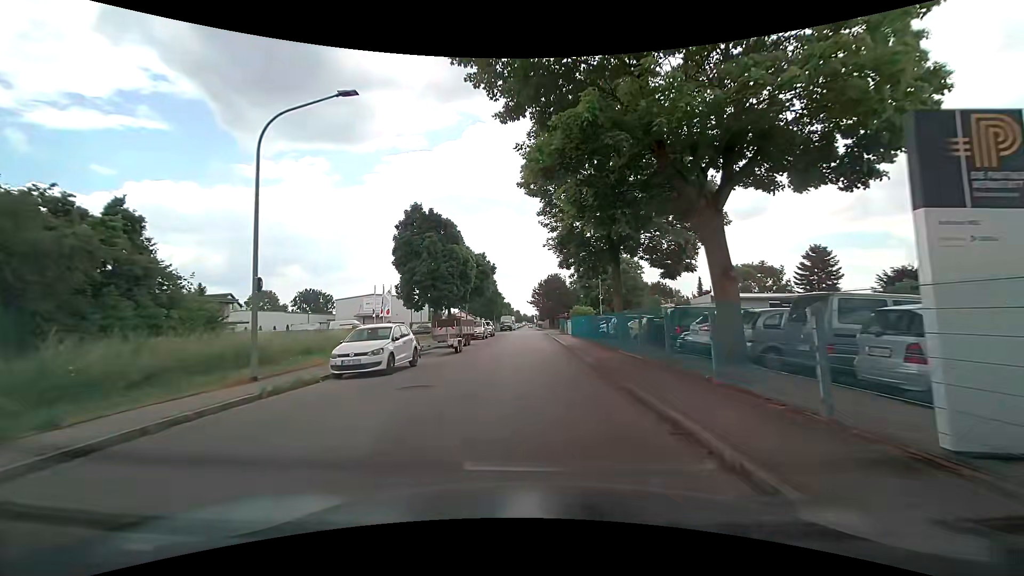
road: residential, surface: asphalt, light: Day
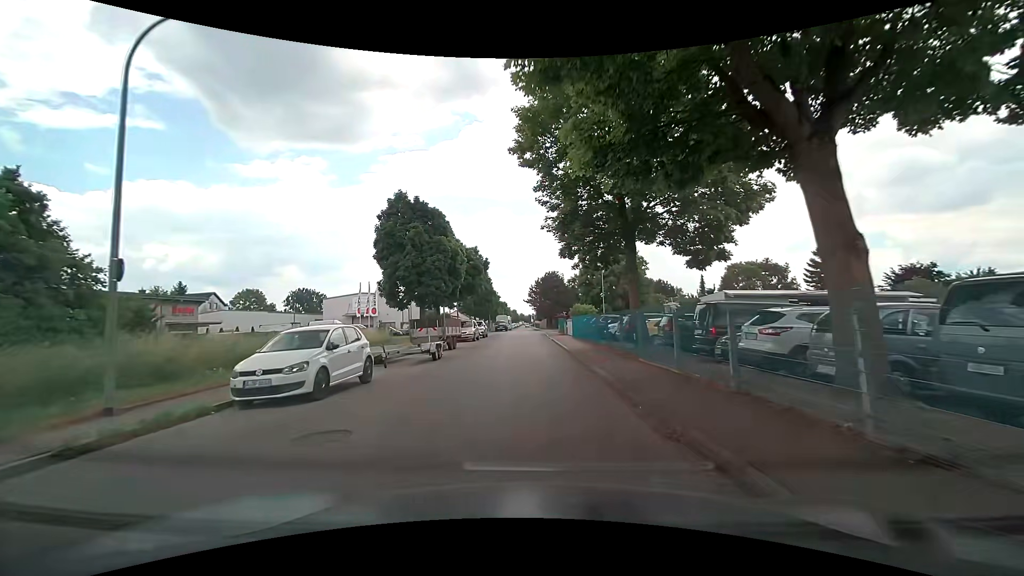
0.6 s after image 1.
(0.0, +4.3) m; +1°
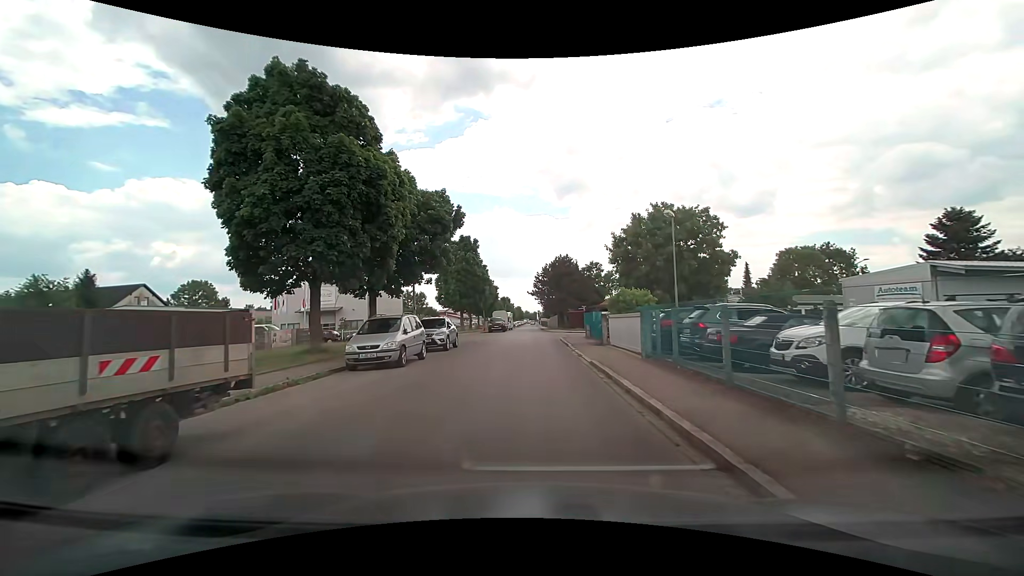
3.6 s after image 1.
(-0.8, +21.5) m; -2°
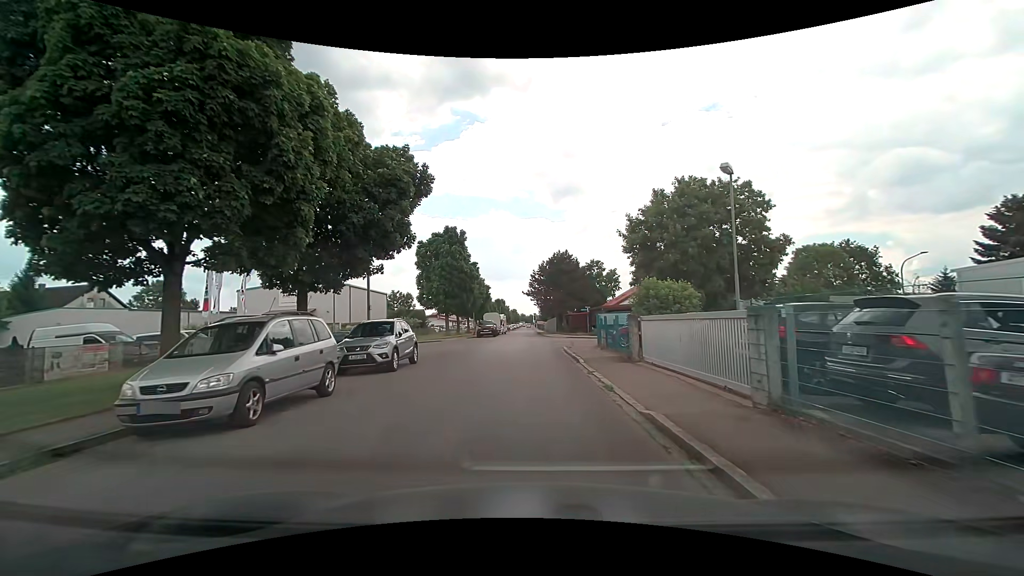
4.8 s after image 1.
(0.0, +7.8) m; 0°
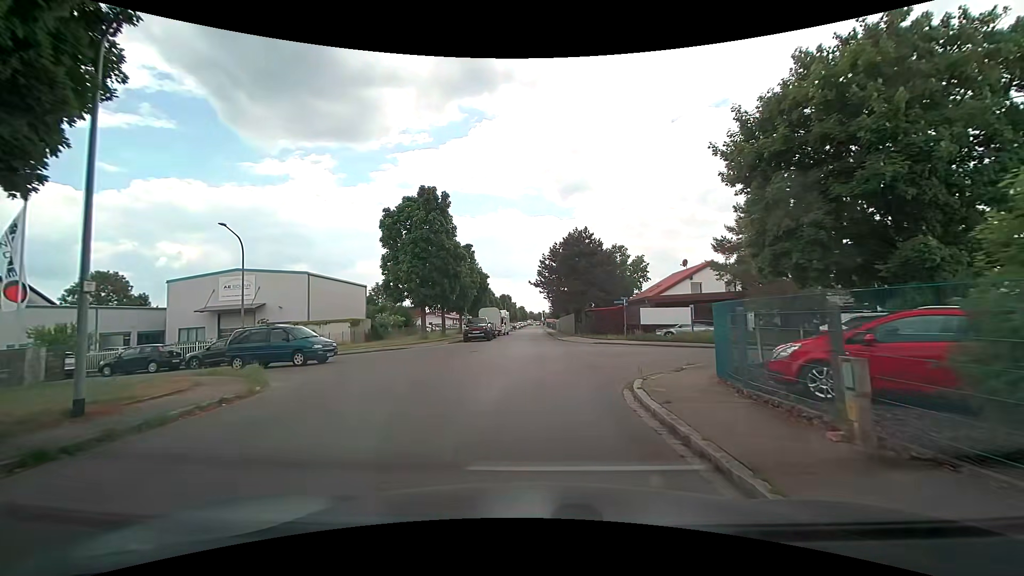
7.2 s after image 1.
(-0.2, +15.2) m; -1°
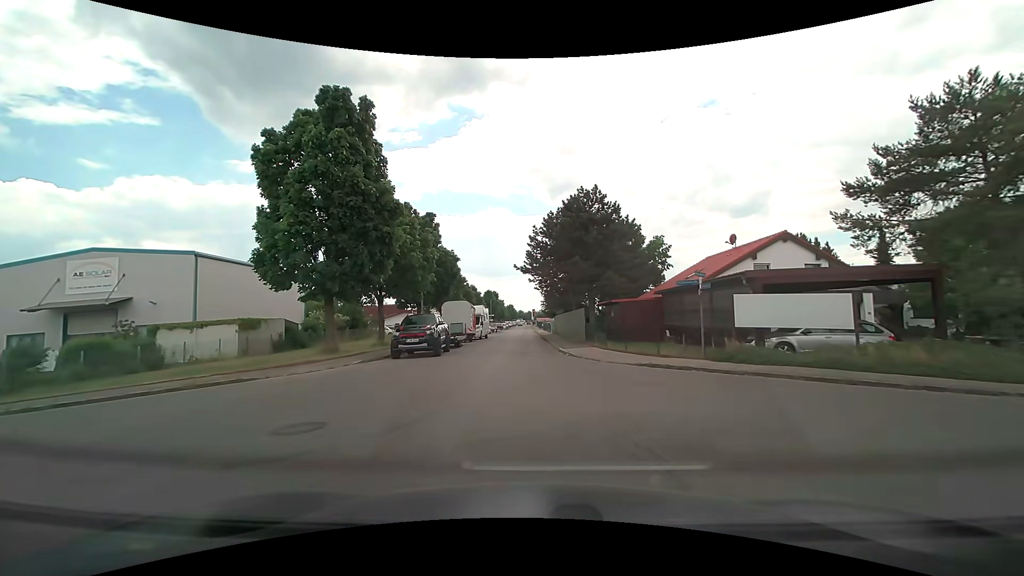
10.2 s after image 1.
(+0.2, +16.3) m; +1°
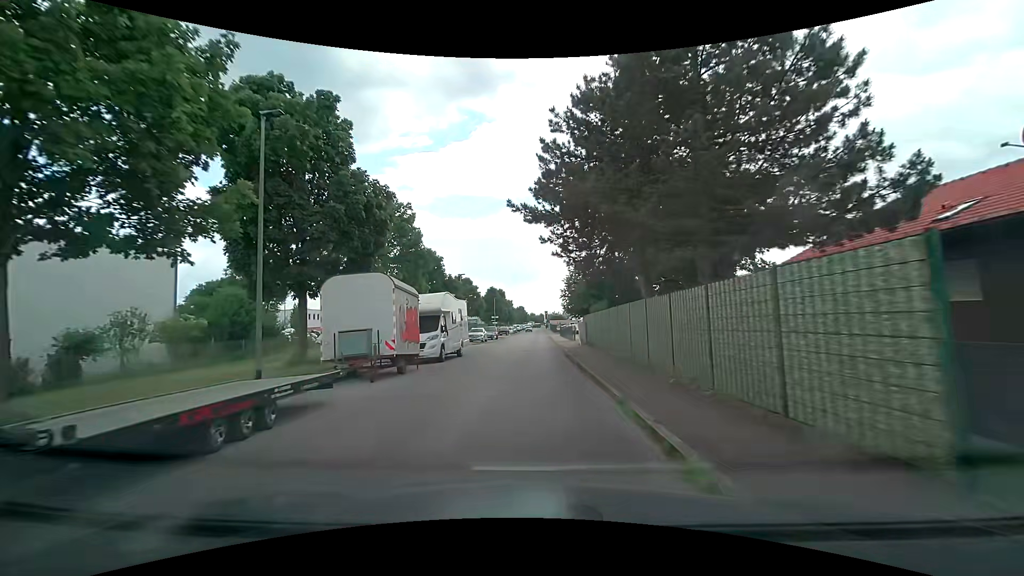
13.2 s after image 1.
(-0.2, +23.0) m; -1°
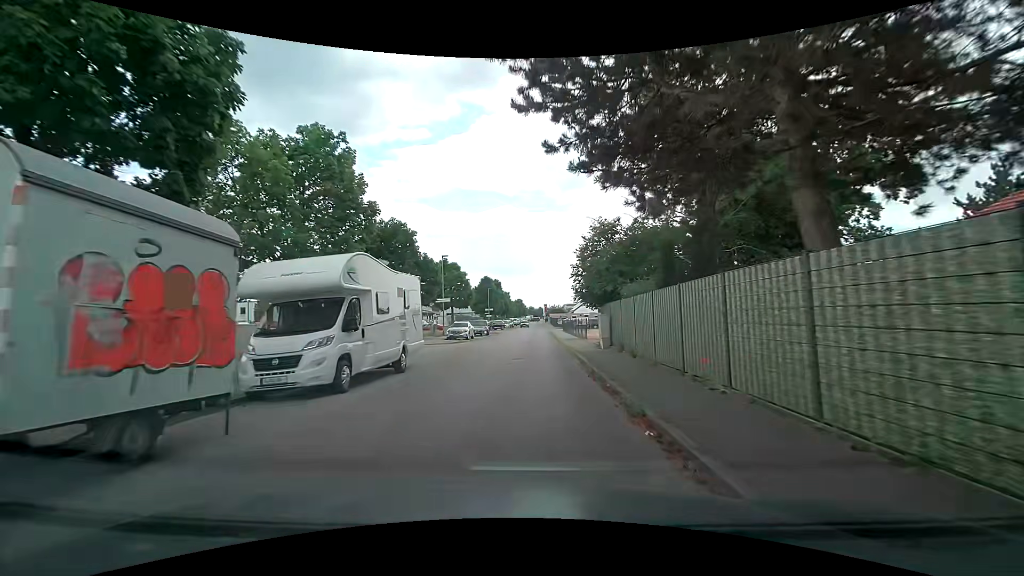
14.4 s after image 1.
(0.0, +10.8) m; +1°
(0, +10) (0, +20) (0, +30) (0, +40) (0, +50) (0, +60) (0, +70) (0, +80) (0, +90) (0, +100) m
